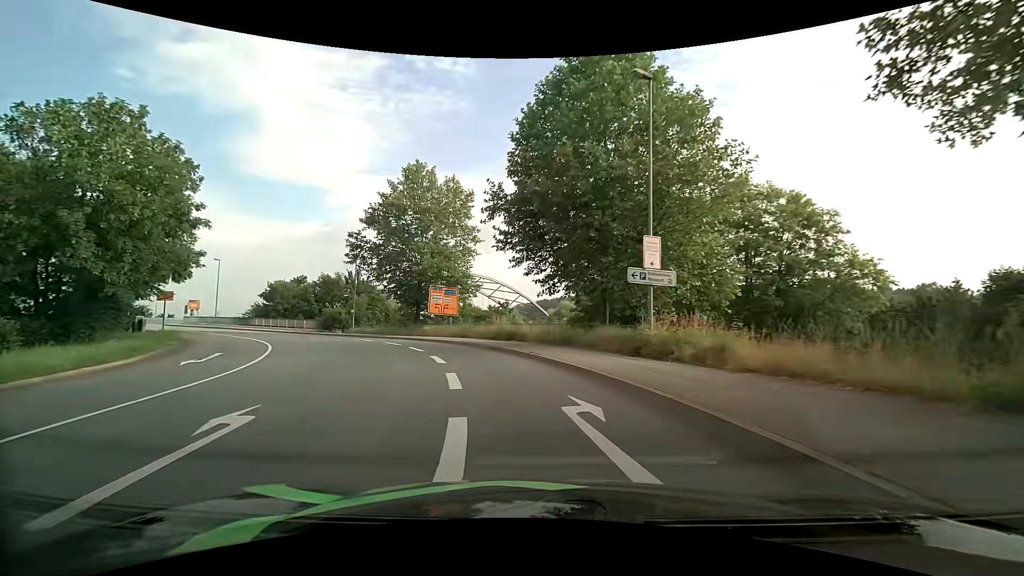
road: primary_link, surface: asphalt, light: Day
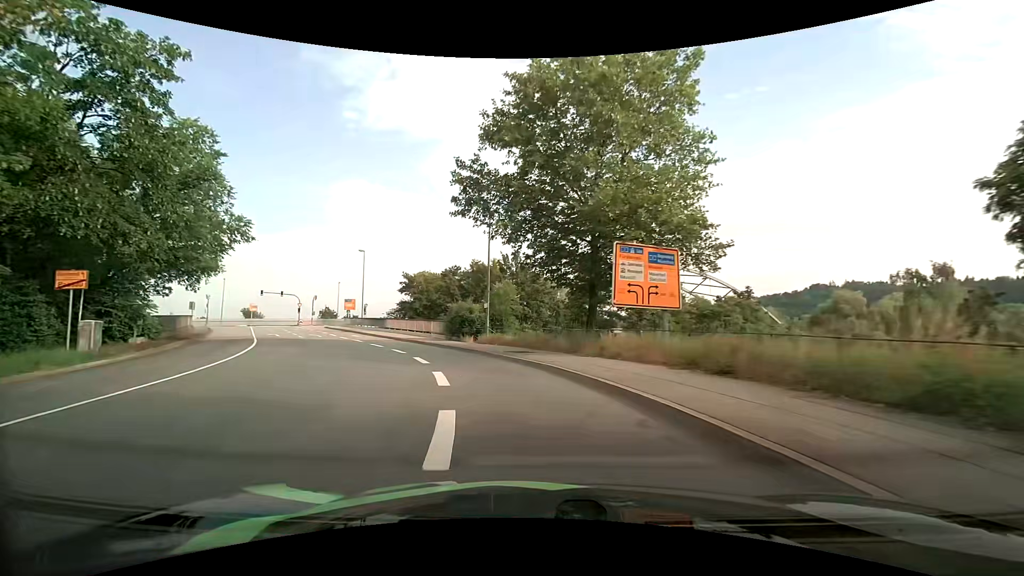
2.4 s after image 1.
(-4.3, +22.9) m; -22°
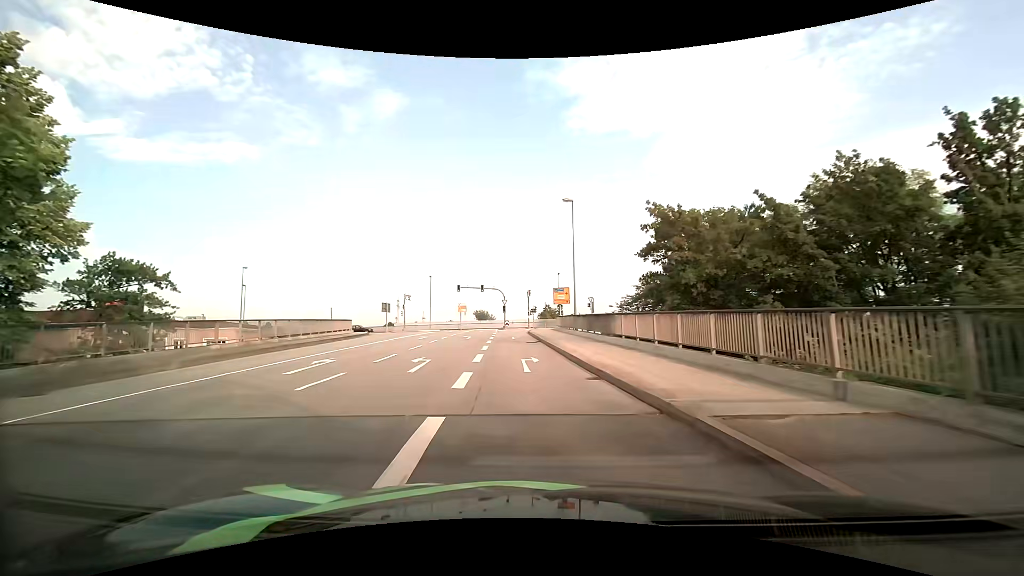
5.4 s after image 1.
(-7.8, +29.6) m; -26°
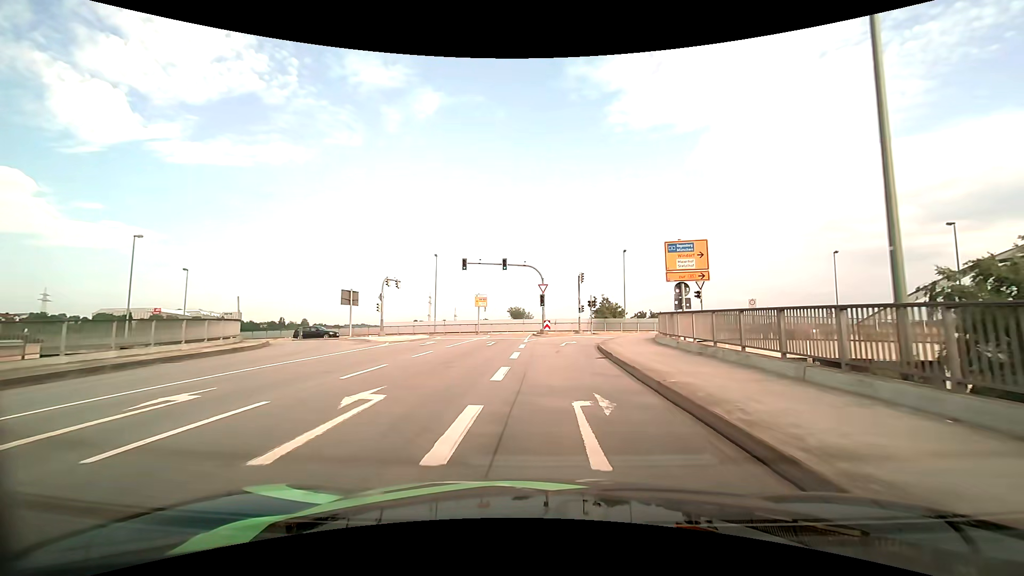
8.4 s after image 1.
(-2.0, +29.1) m; -5°
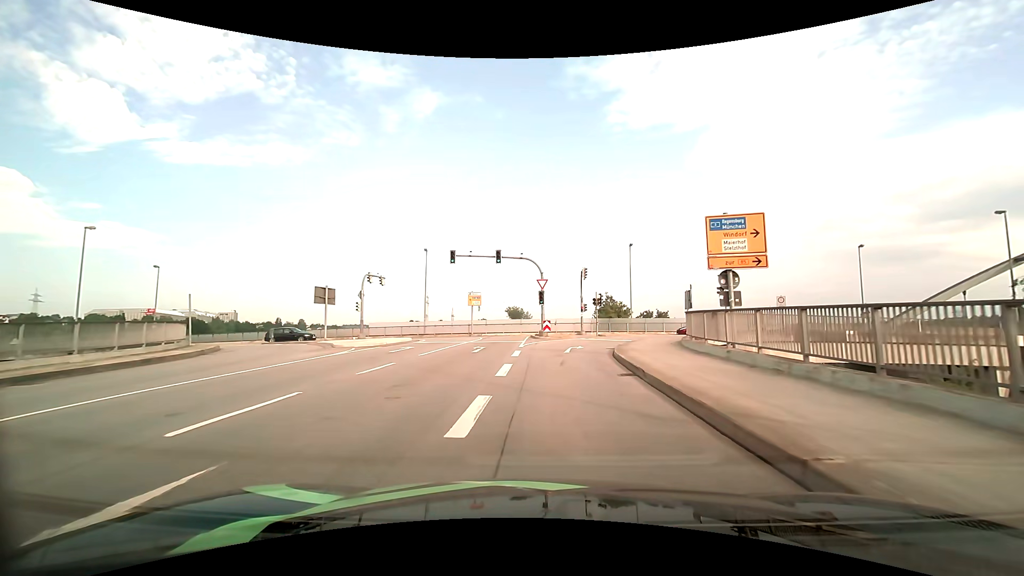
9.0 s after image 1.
(+0.1, +4.9) m; +1°
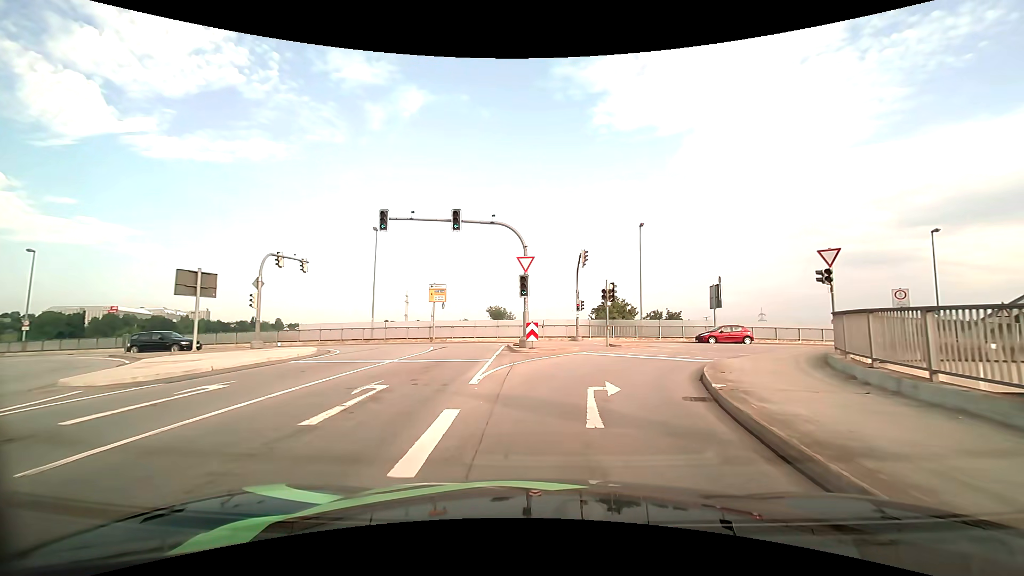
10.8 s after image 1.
(+0.1, +13.2) m; +1°
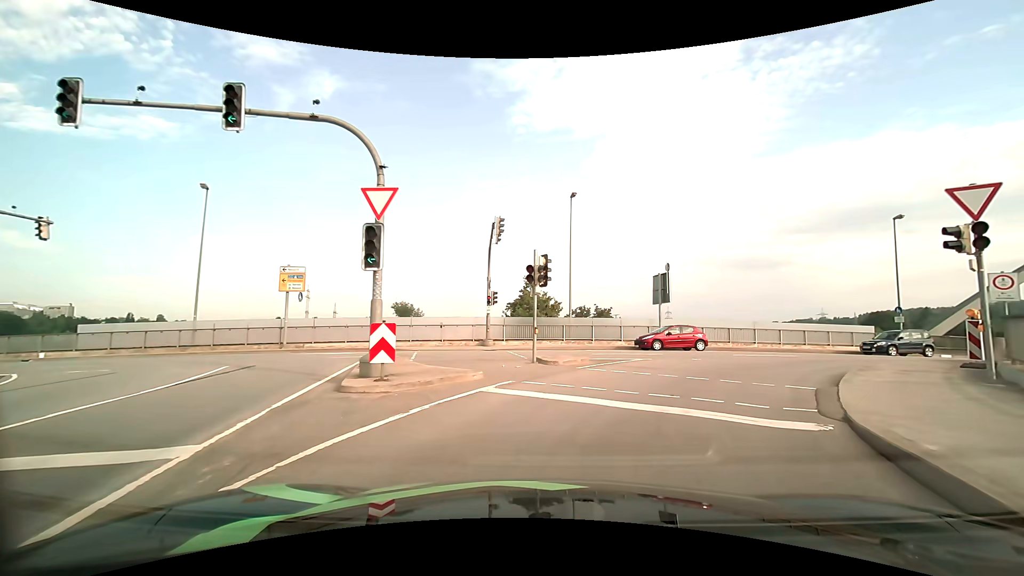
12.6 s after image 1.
(+0.8, +11.0) m; +10°
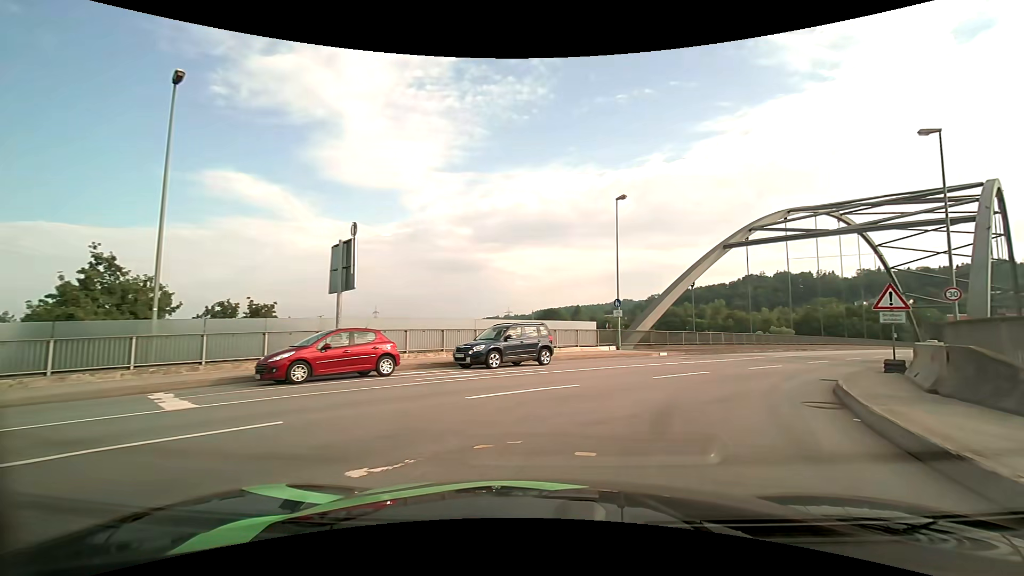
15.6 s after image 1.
(+3.4, +13.8) m; +32°
(+2, +10) (+7, +18) (+14, +26) (+21, +33) (+27, +40) (+34, +48) (+41, +55) (+48, +63) (+54, +70) (+61, +78) m
